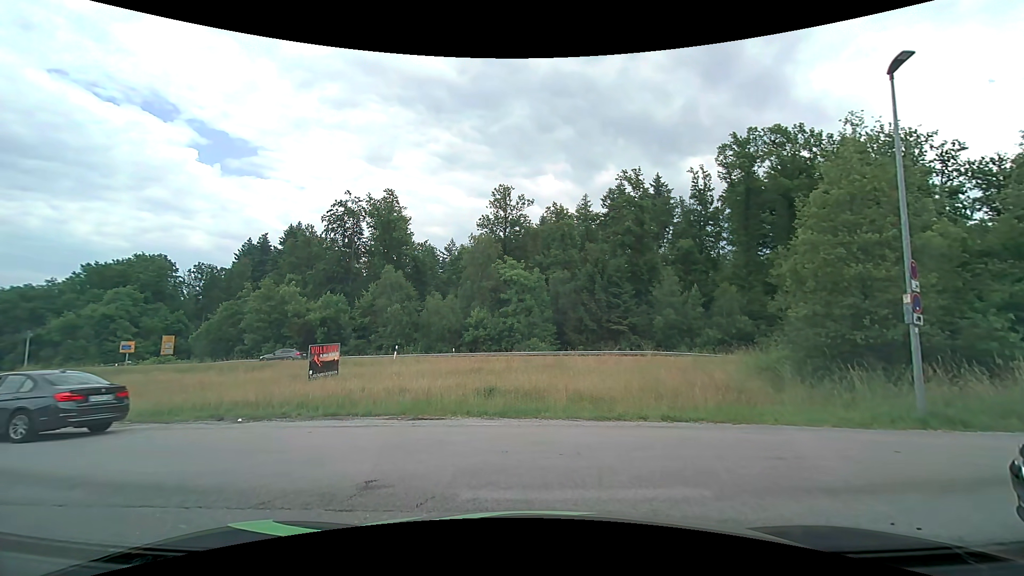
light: Day
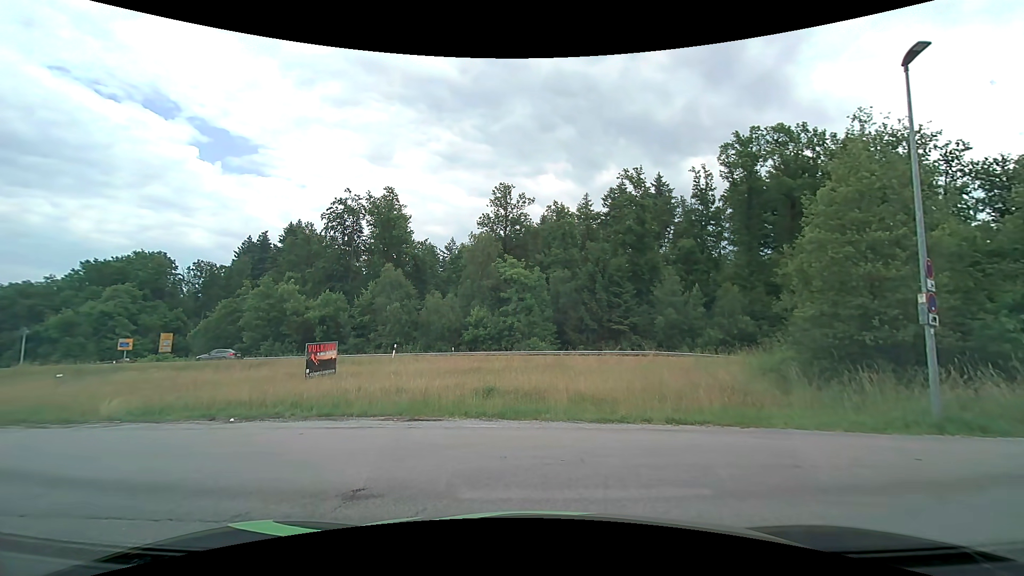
(0.0, +0.4) m; 0°
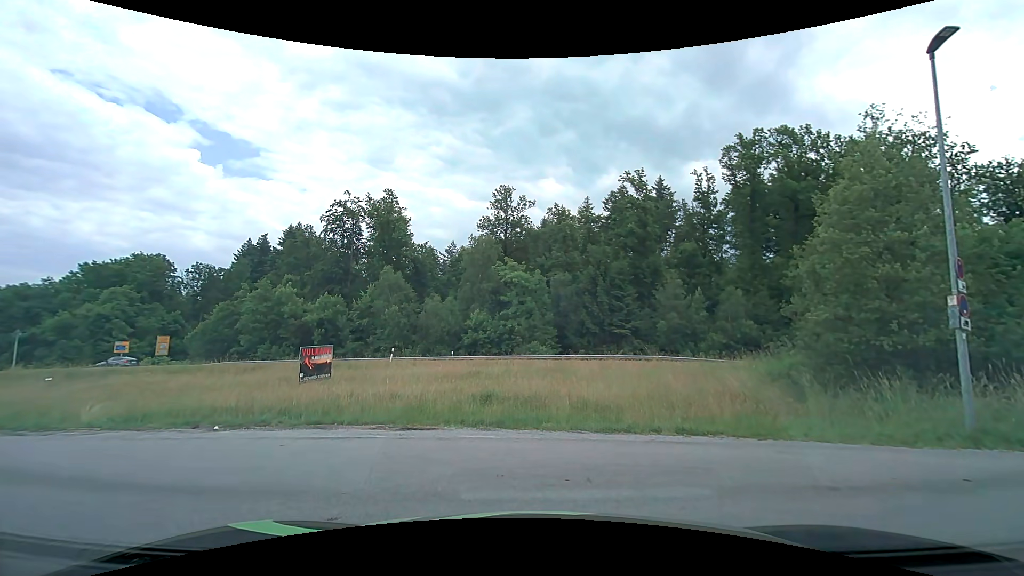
(0.0, +0.7) m; 0°
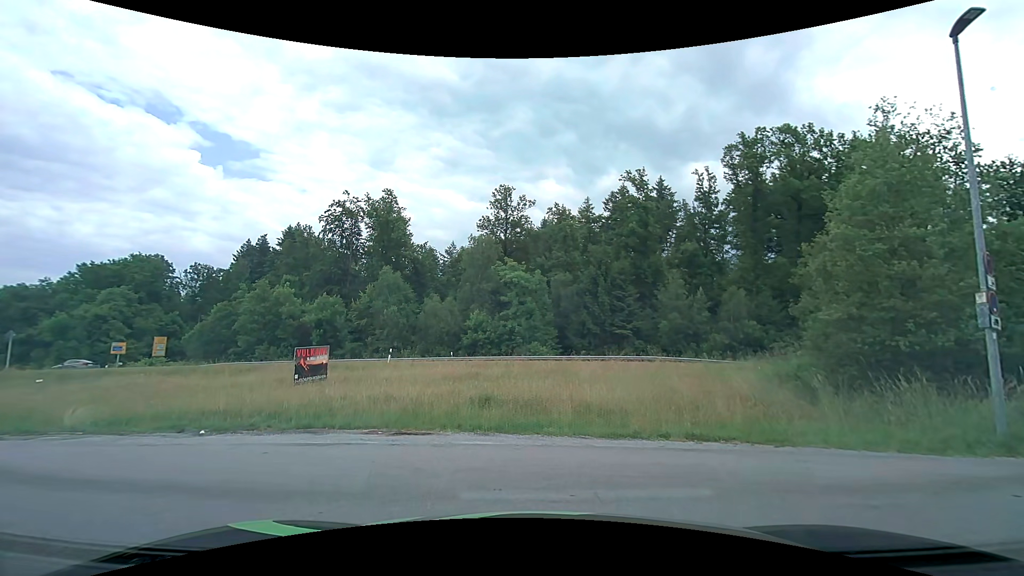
(0.0, +0.6) m; 0°
